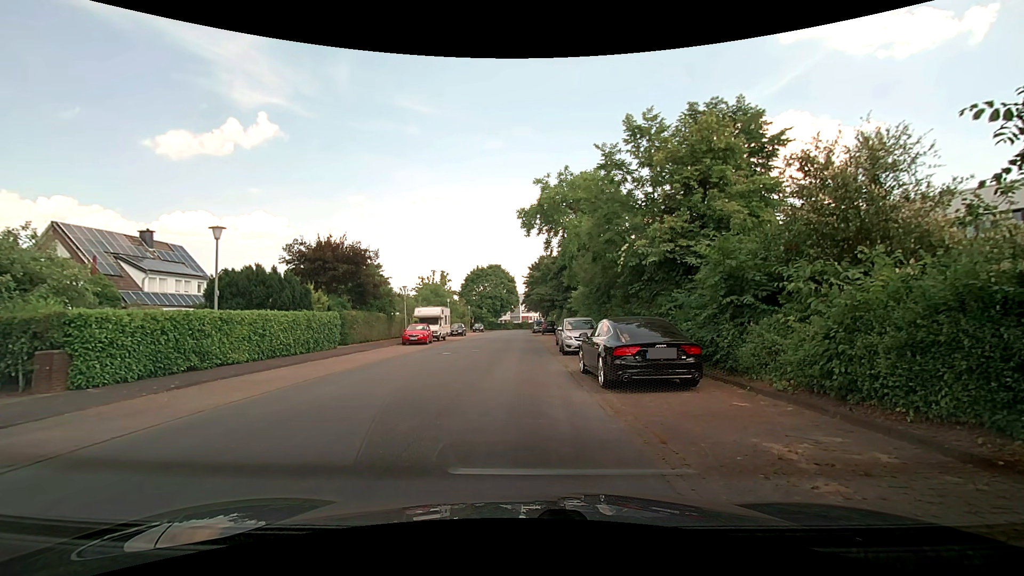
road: residential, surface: paved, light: Day
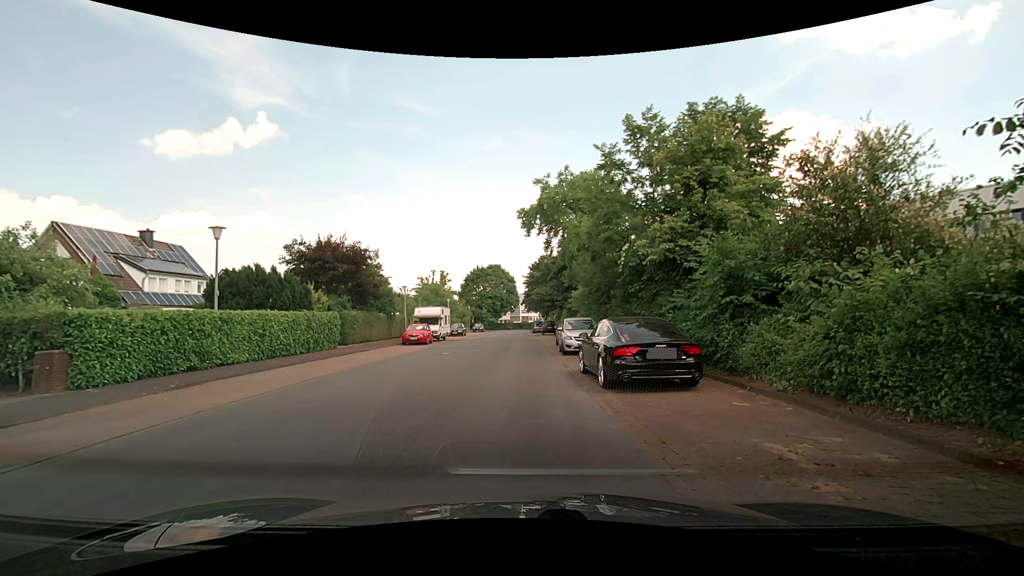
(0.0, 0.0) m; 0°
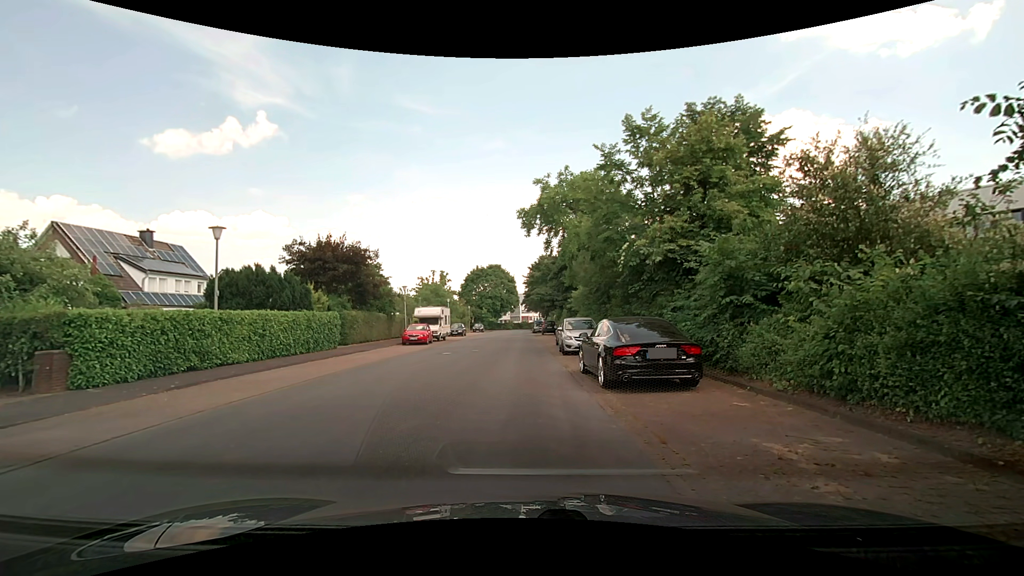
(0.0, 0.0) m; 0°
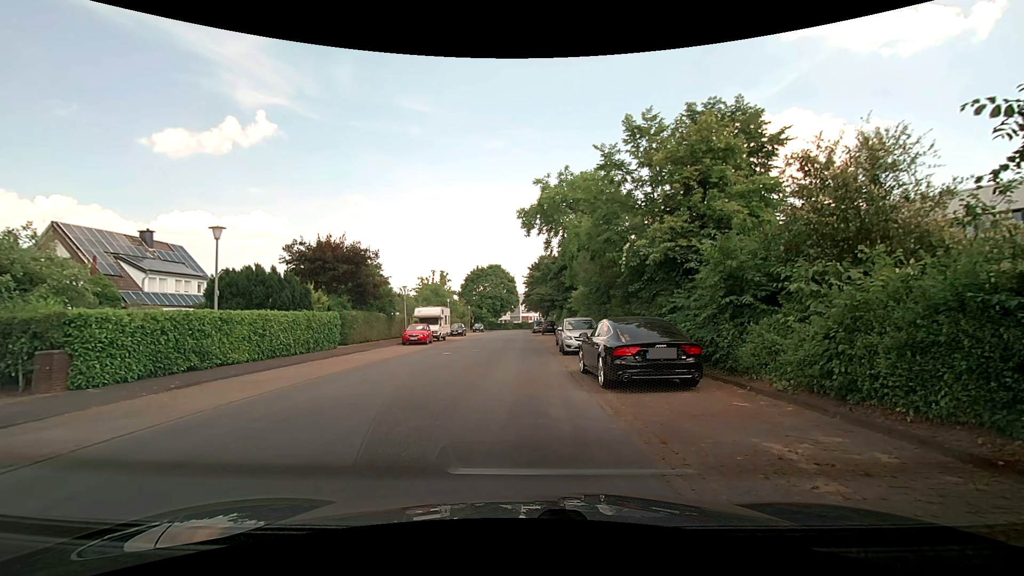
(0.0, 0.0) m; 0°
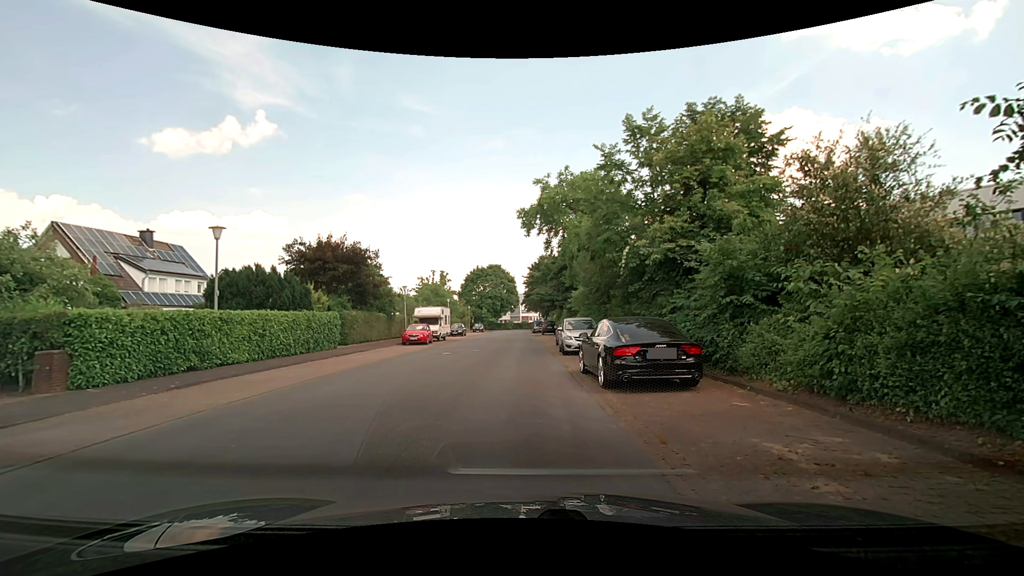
(0.0, 0.0) m; 0°
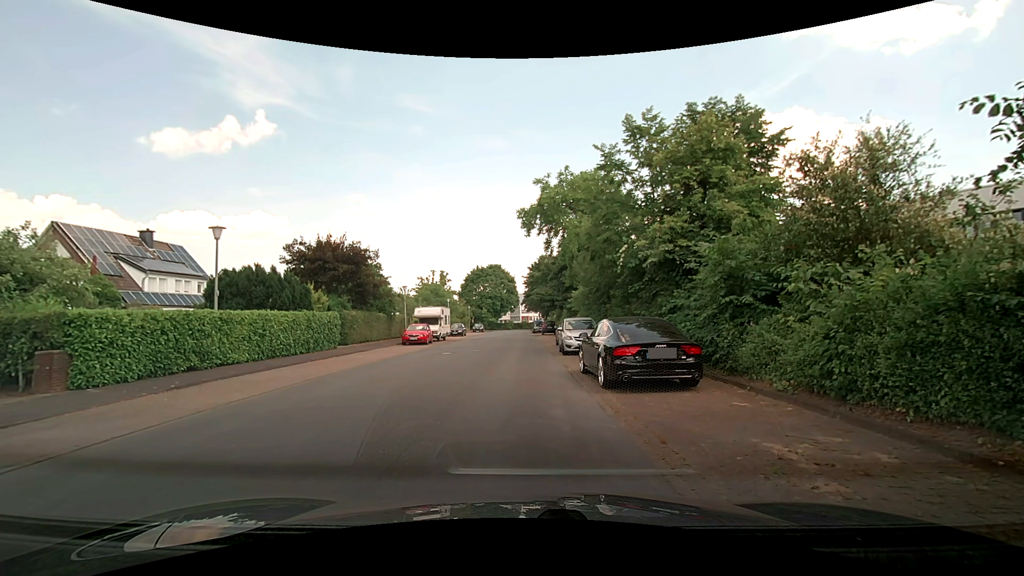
(0.0, 0.0) m; 0°
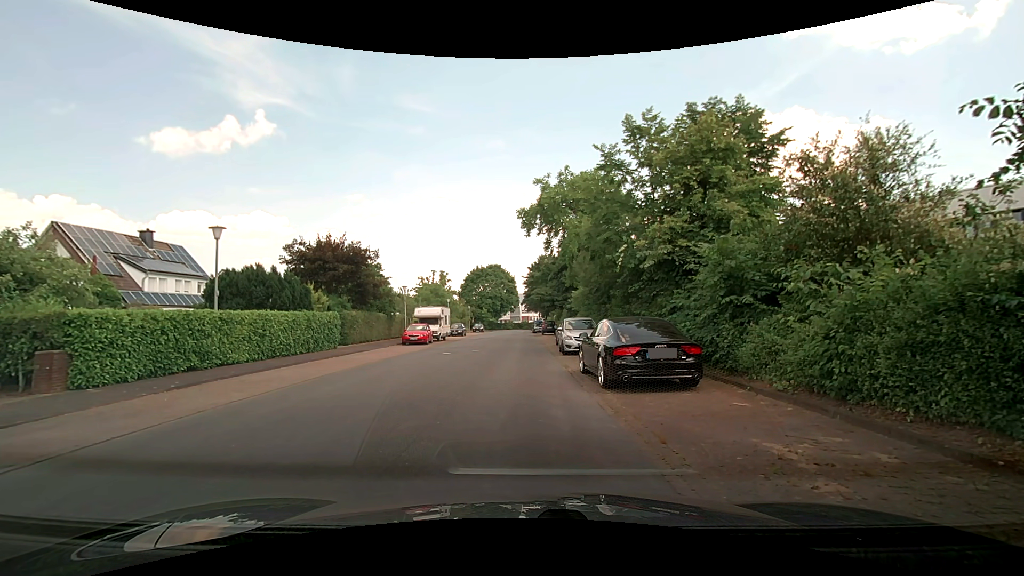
(0.0, 0.0) m; 0°
